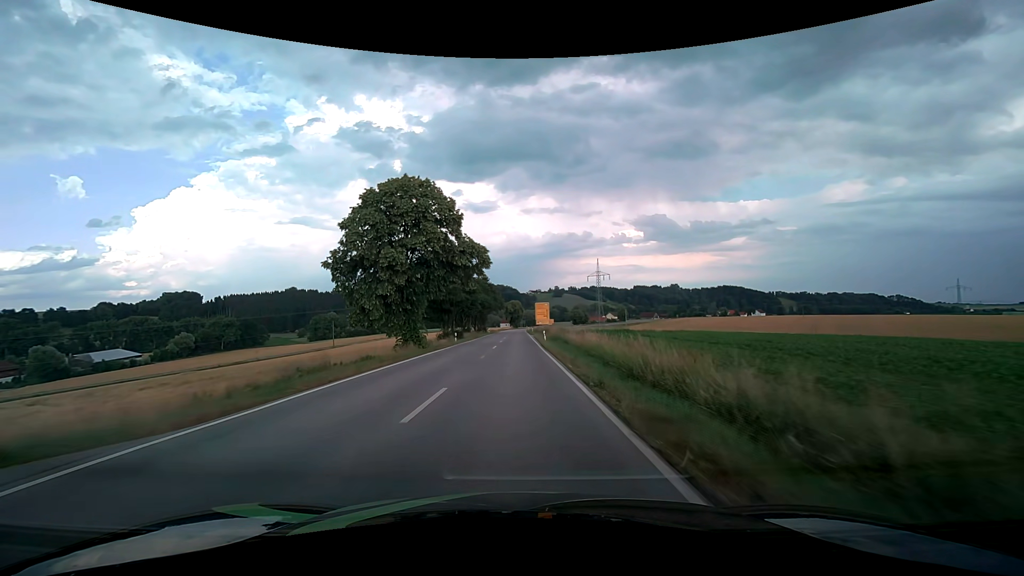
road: secondary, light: Day
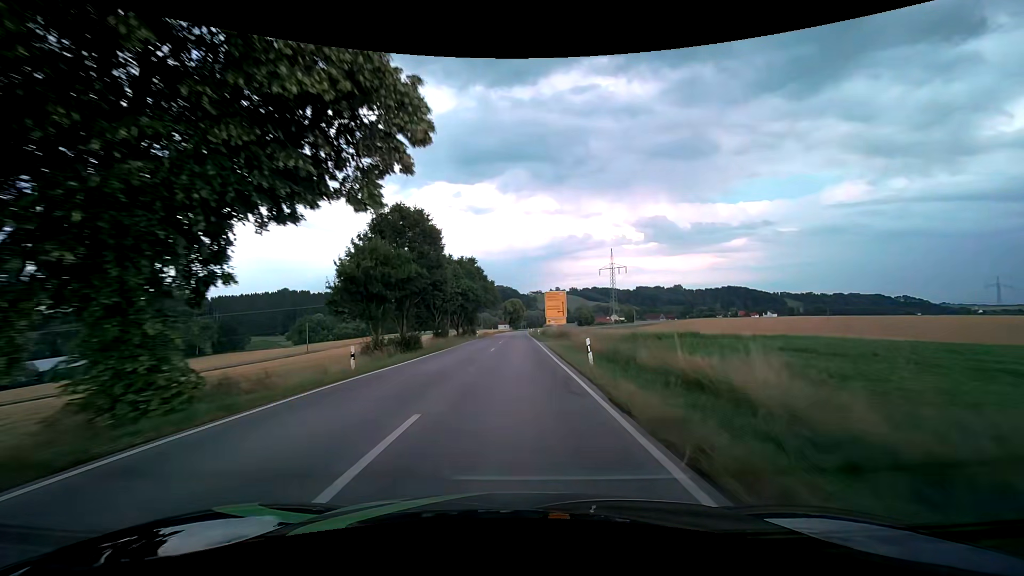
(0.0, +27.3) m; 0°
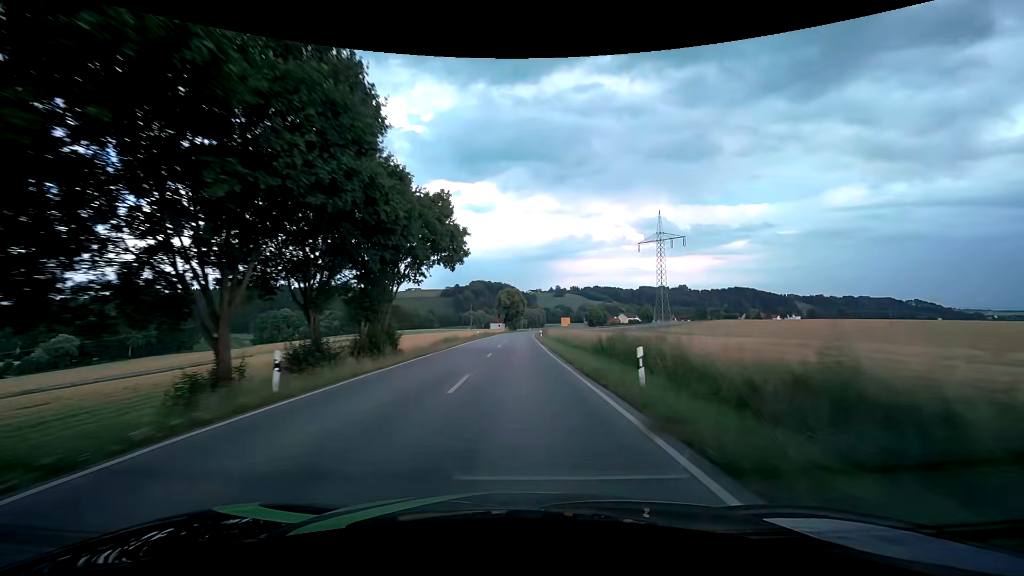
(-0.1, +53.5) m; 0°
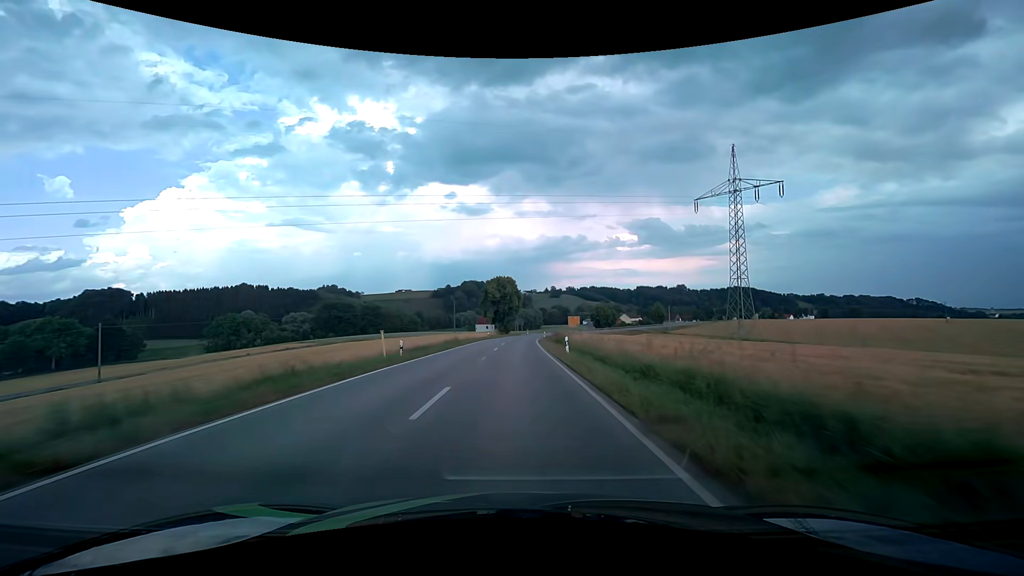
(+0.1, +38.8) m; 0°
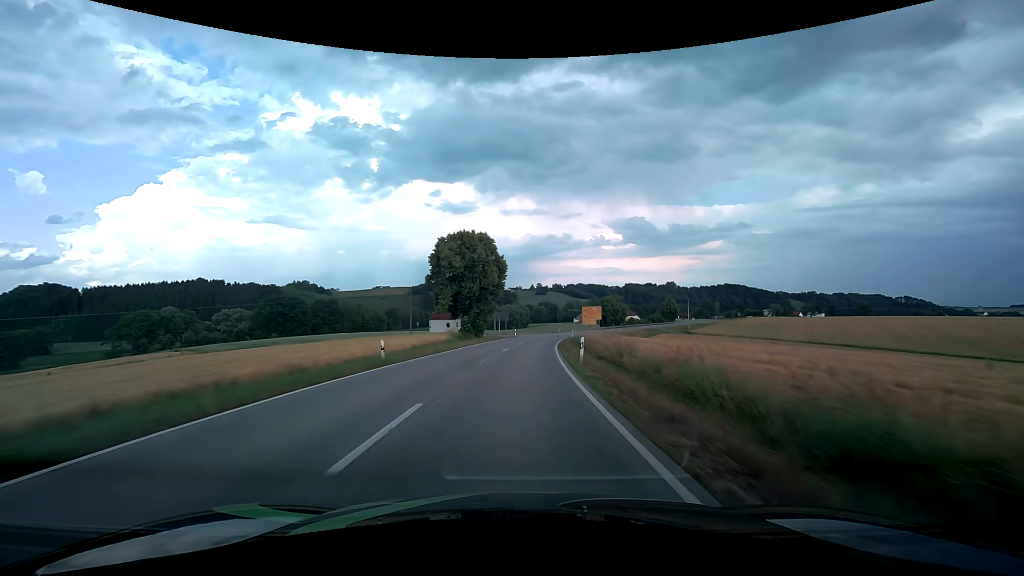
(+0.6, +50.4) m; +2°
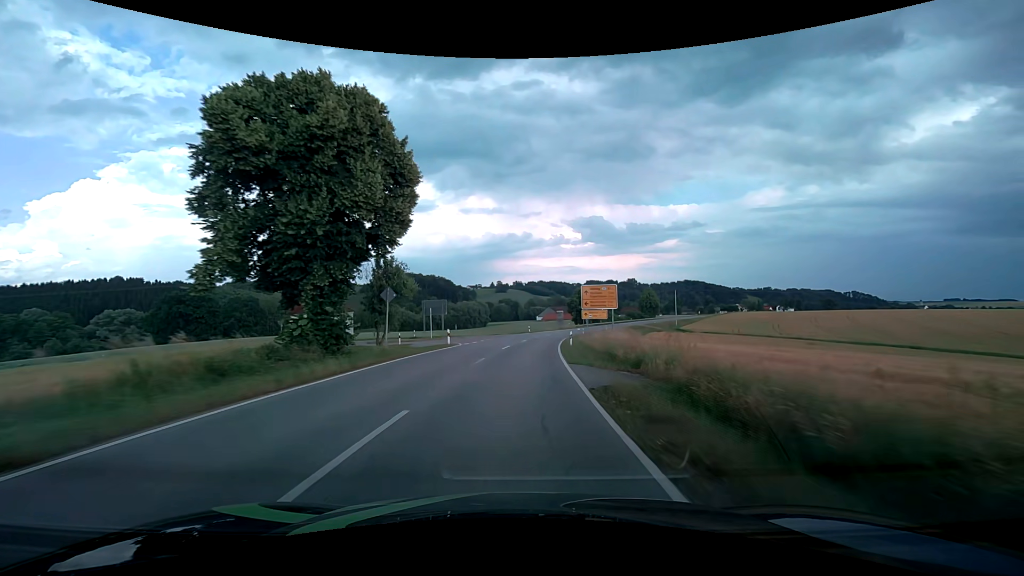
(+1.4, +36.6) m; +5°
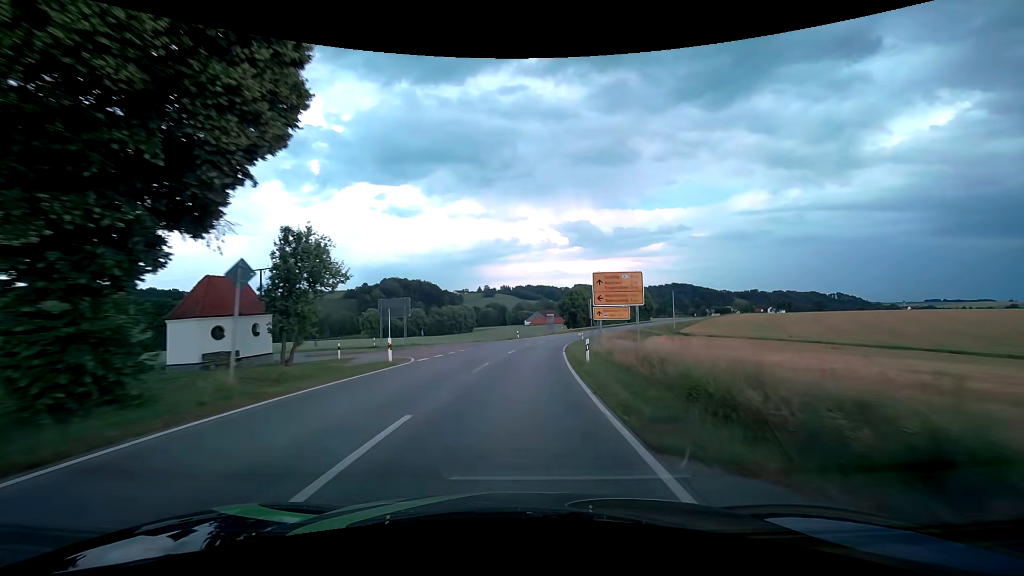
(+0.1, +12.1) m; +1°
